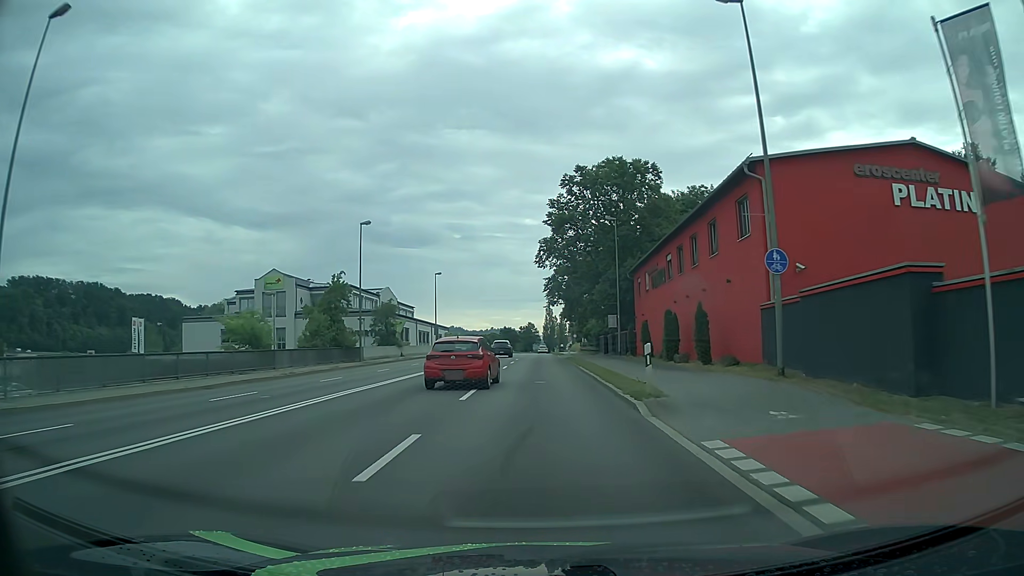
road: primary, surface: asphalt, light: Day
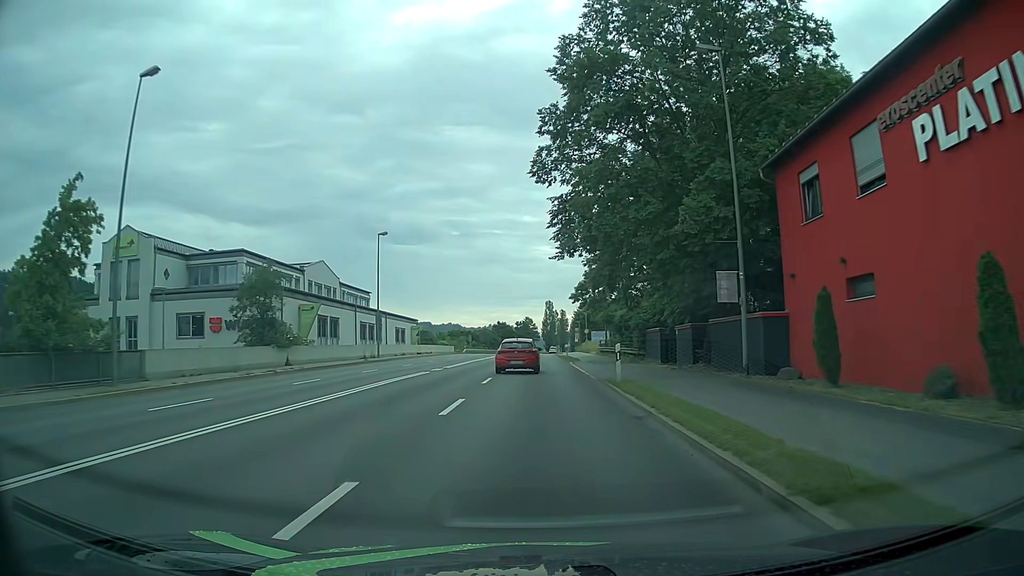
(+0.2, +30.4) m; 0°
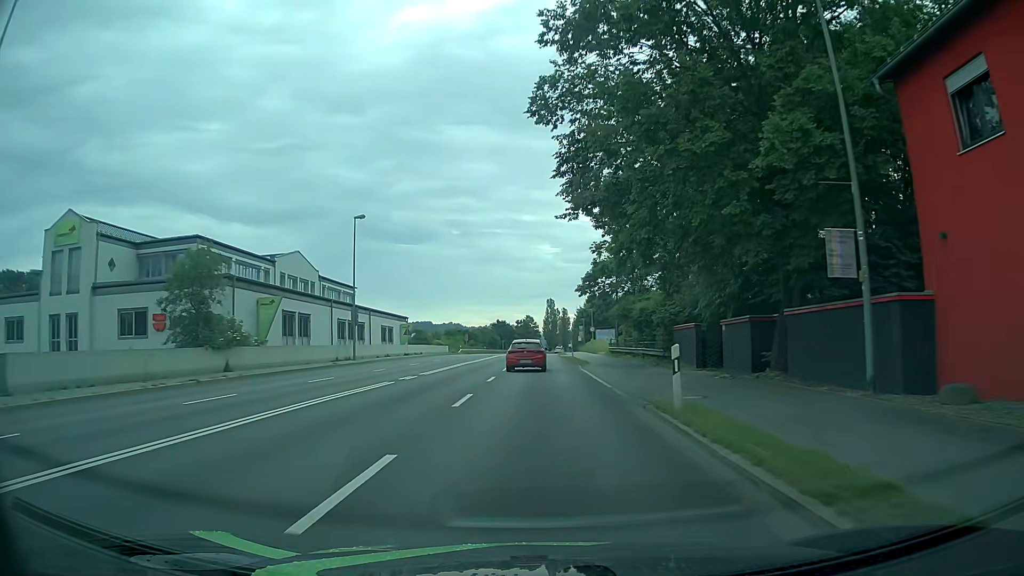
(0.0, +7.6) m; 0°
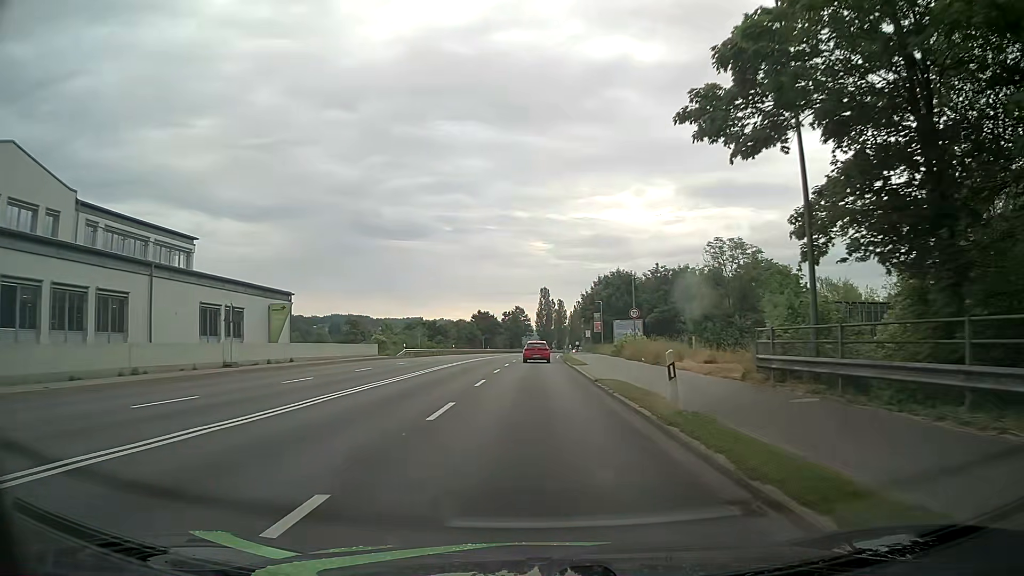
(+0.1, +38.3) m; 0°
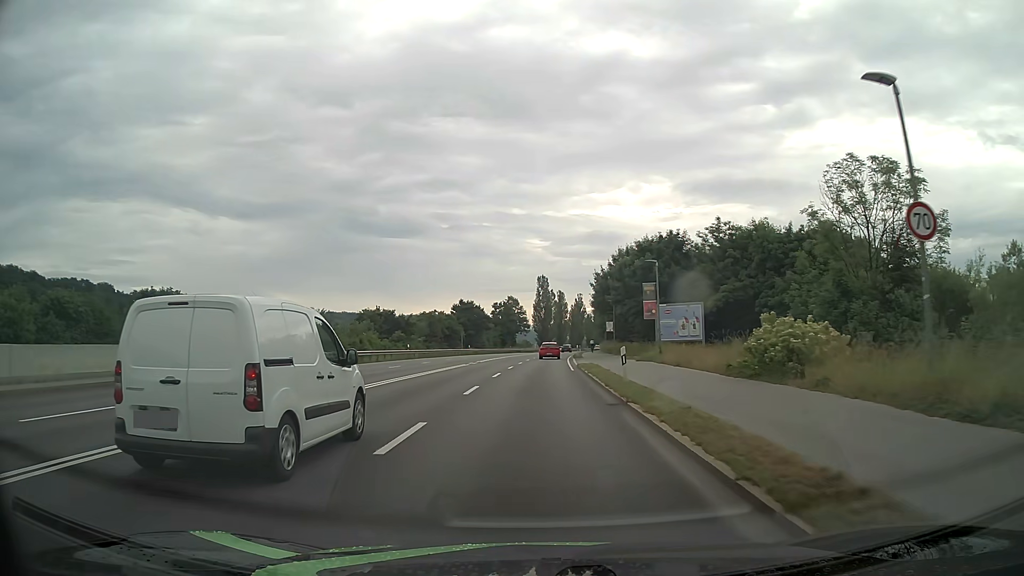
(0.0, +30.7) m; 0°
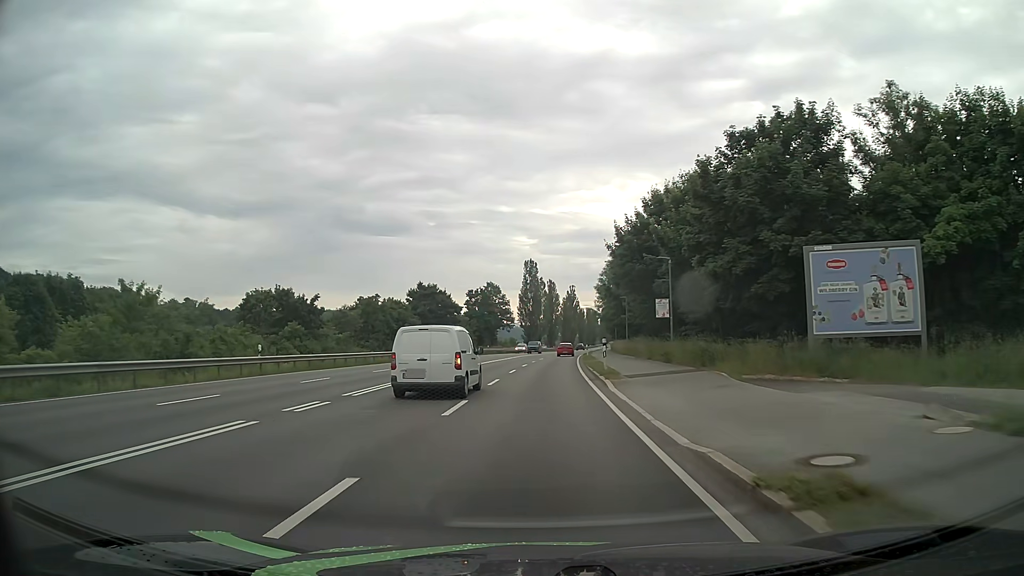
(+0.3, +31.5) m; +1°
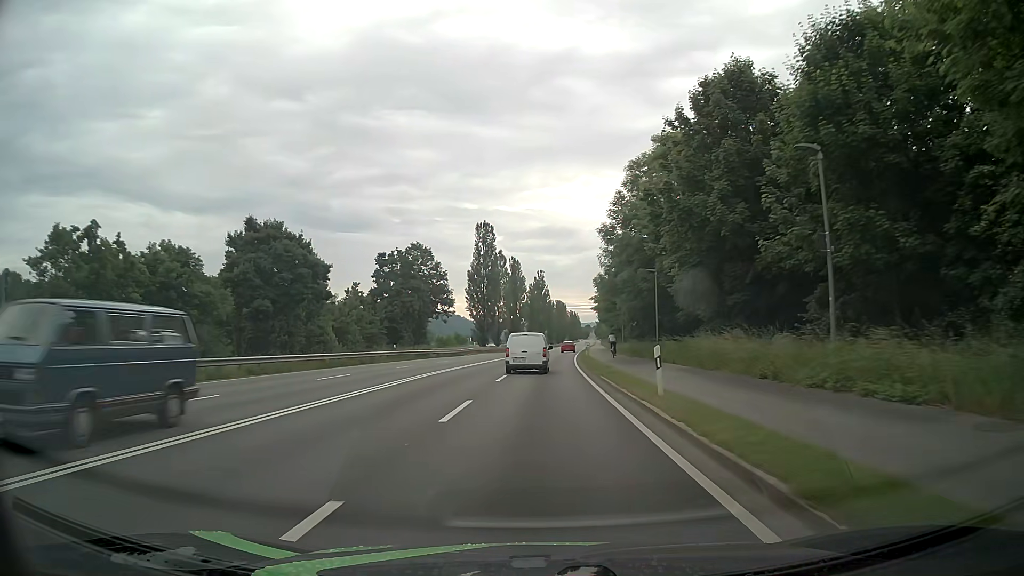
(+1.1, +46.3) m; +3°
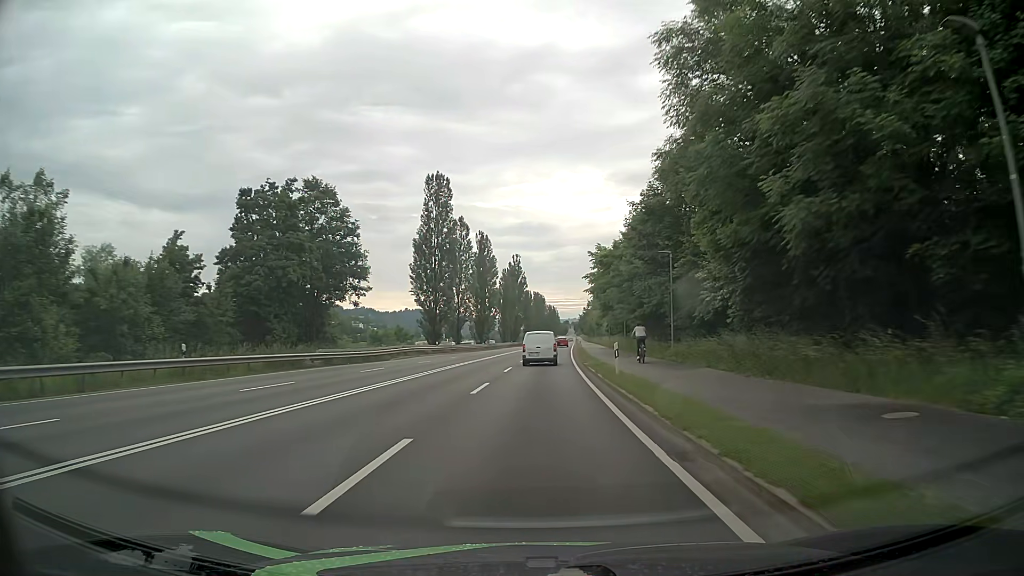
(+0.5, +30.4) m; +2°
(0, +10) (0, +20) (0, +30) (+1, +40) (+1, +50) (+2, +60) (+2, +70) (+3, +80) (+3, +90) (+4, +100) m
